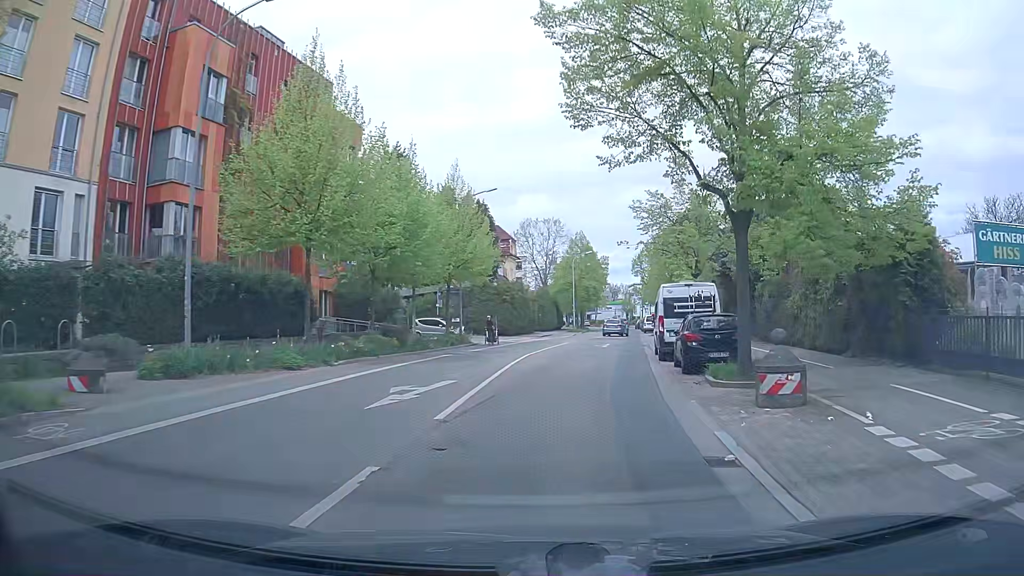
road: secondary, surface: asphalt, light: Day
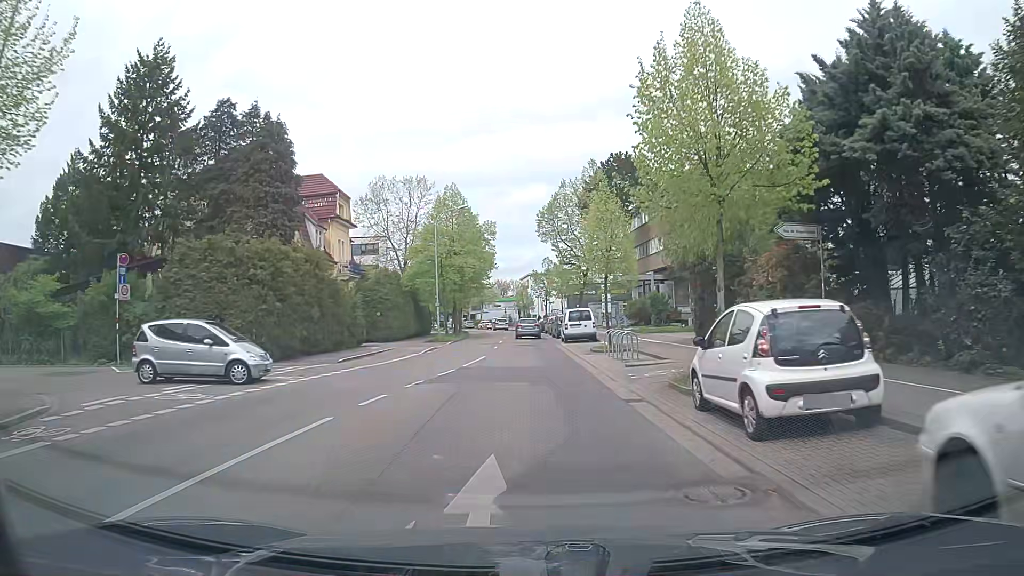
(+3.3, +31.9) m; +9°
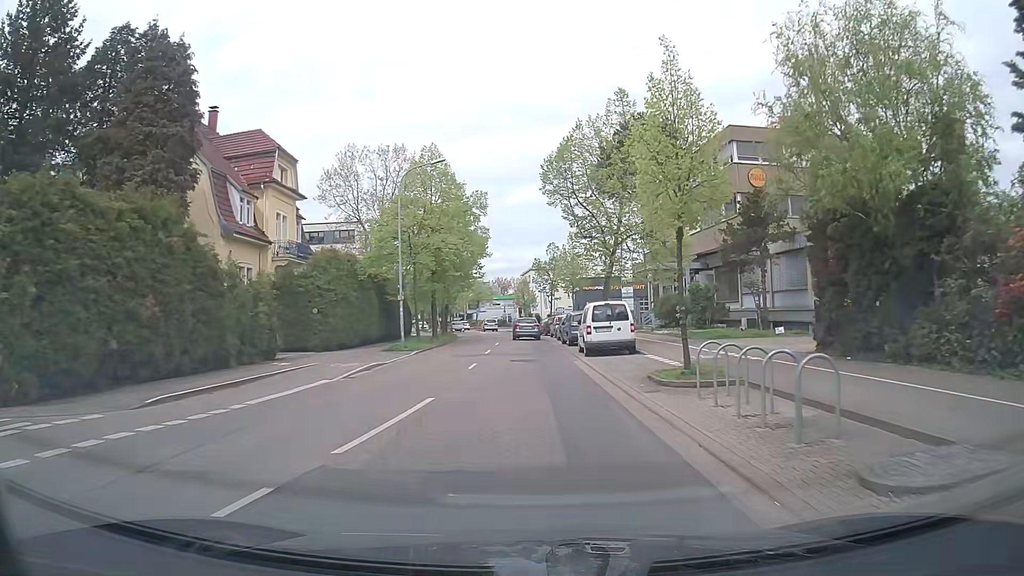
(0.0, +13.4) m; 0°
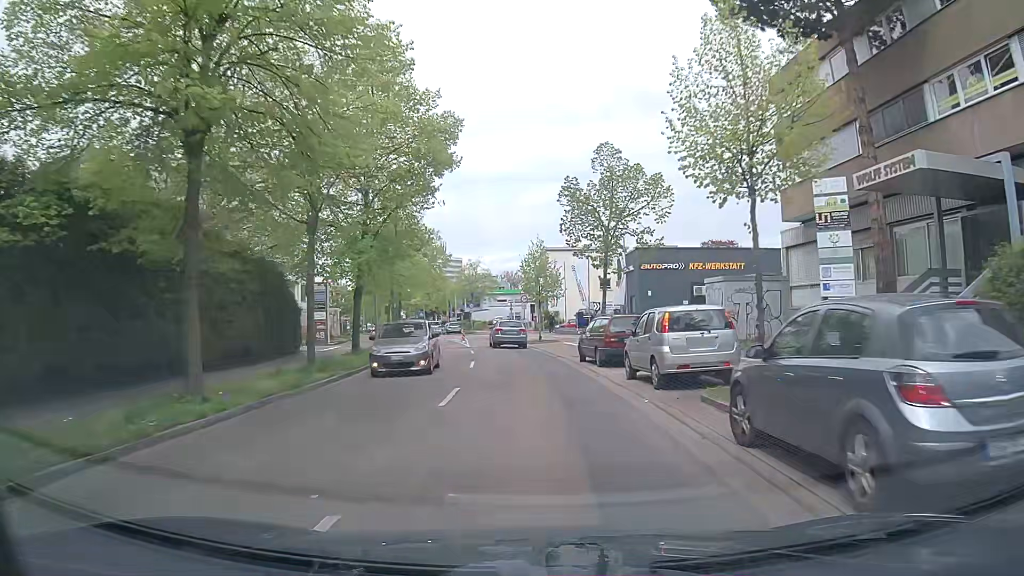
(-0.2, +34.0) m; -1°
(0, +10) (0, +20) (-1, +30) (-2, +40) (-3, +50) (-4, +60) (-7, +69) (-10, +79) (-14, +88) (-17, +98) m
